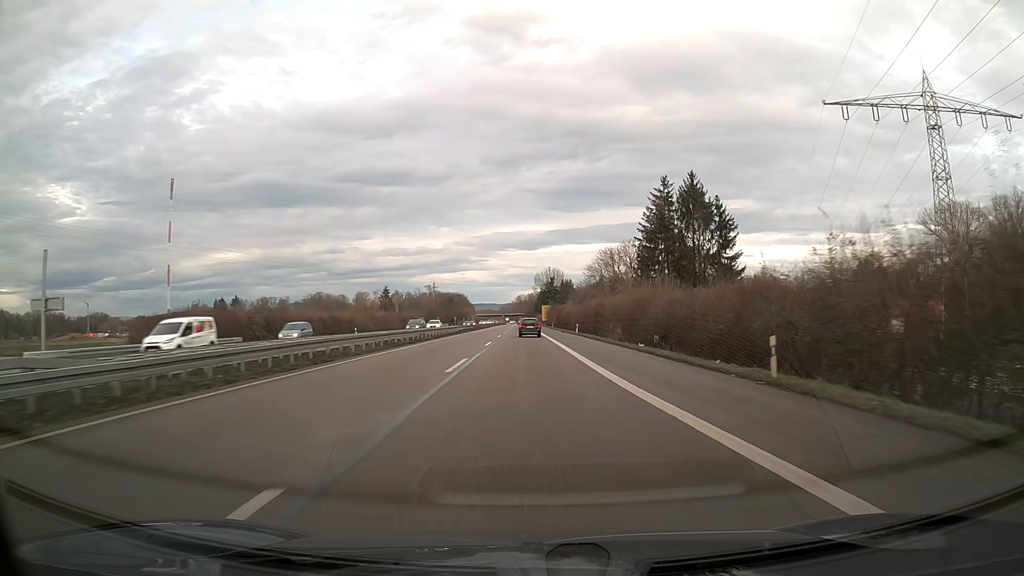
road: trunk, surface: asphalt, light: Day
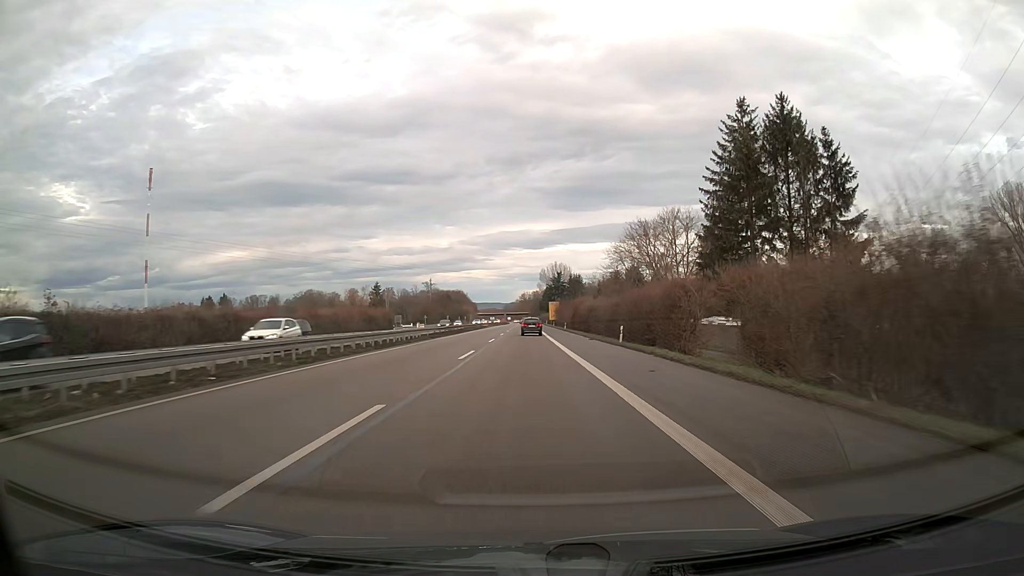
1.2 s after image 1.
(-0.1, +31.7) m; 0°
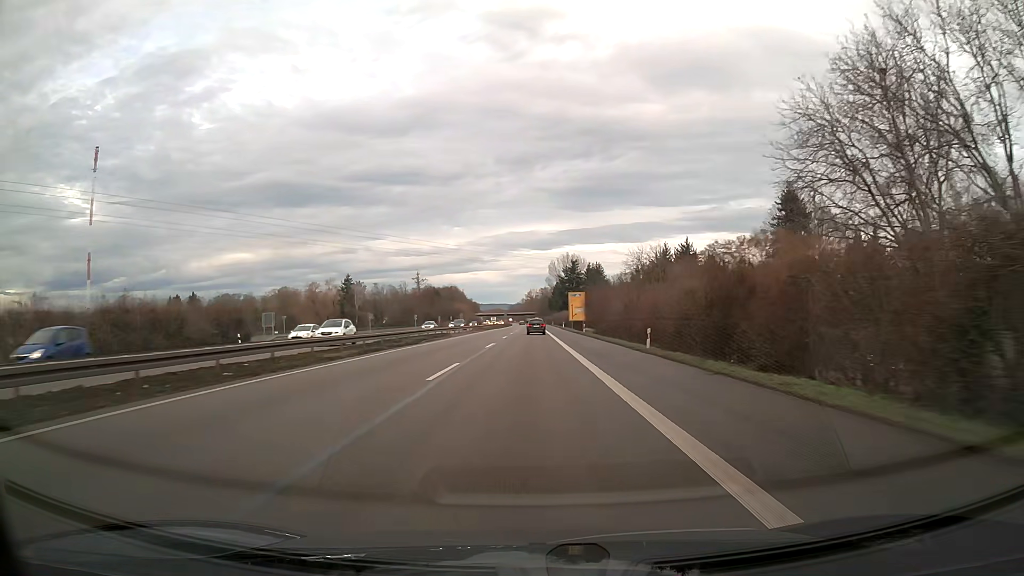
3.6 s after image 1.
(-0.4, +63.3) m; -1°
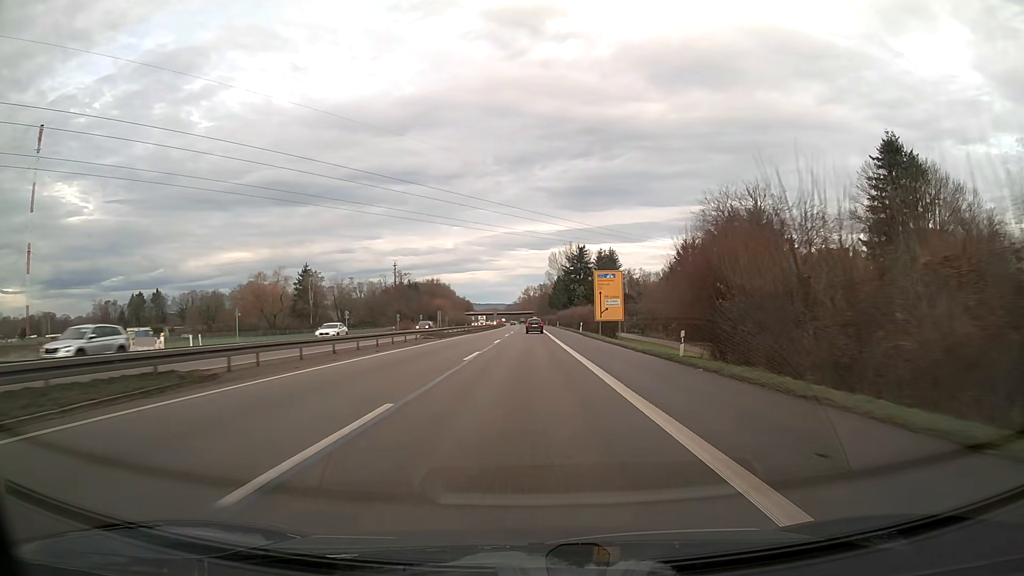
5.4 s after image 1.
(+0.1, +47.5) m; 0°
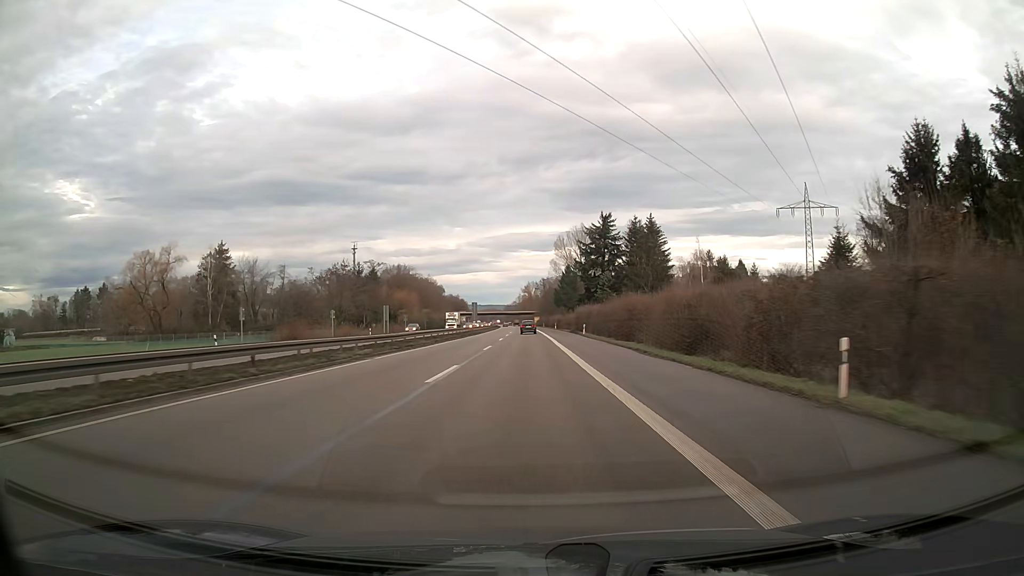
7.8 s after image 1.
(0.0, +63.3) m; 0°
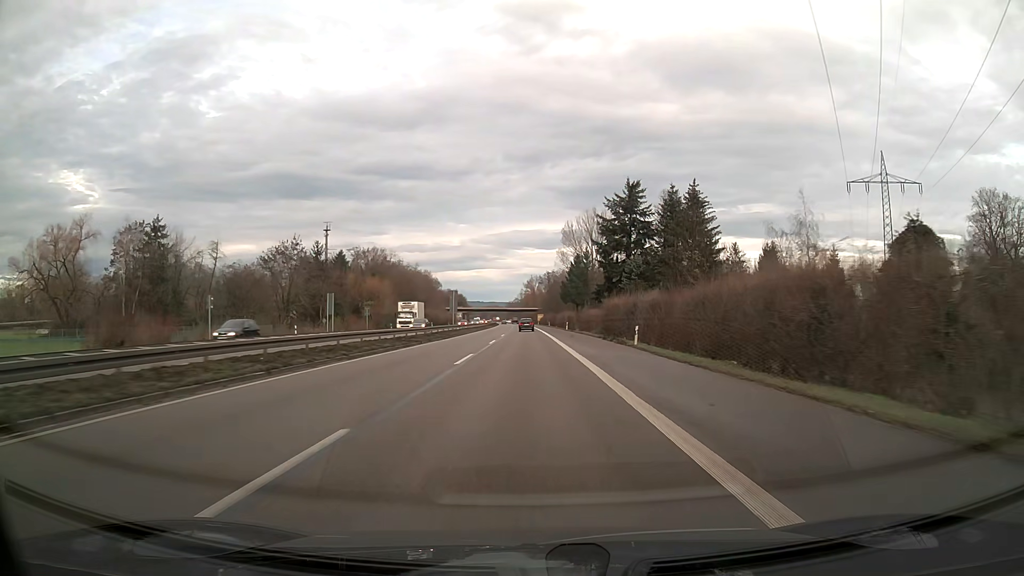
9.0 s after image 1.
(-0.1, +31.6) m; 0°
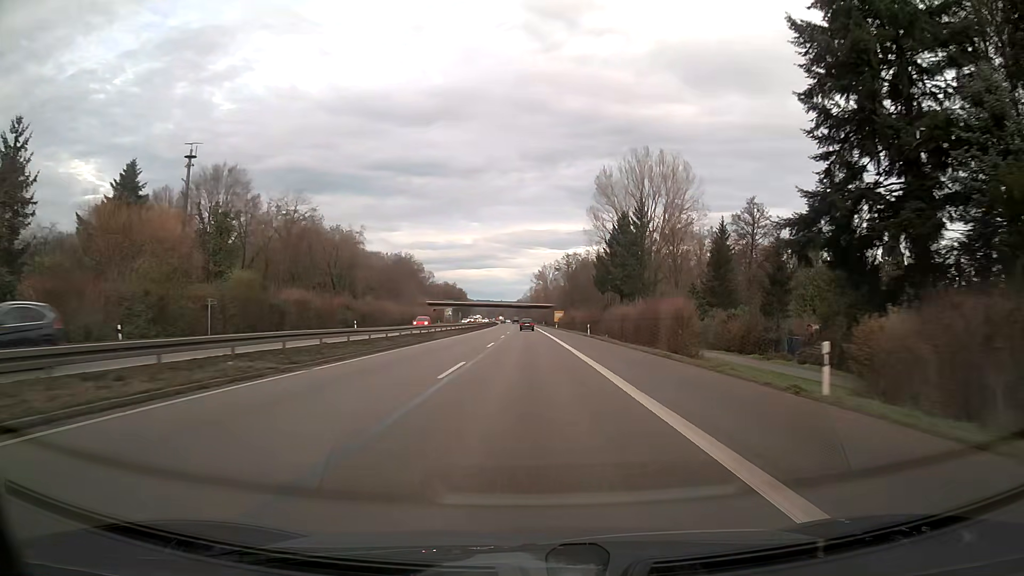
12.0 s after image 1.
(-0.5, +79.0) m; -1°
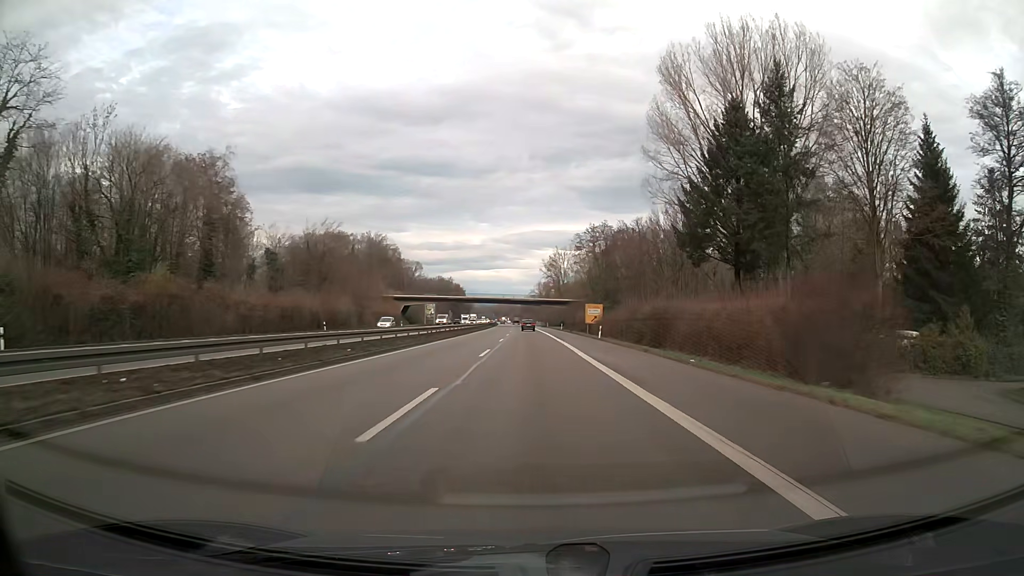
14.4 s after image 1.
(-0.4, +63.1) m; -1°
(0, +10) (0, +20) (0, +30) (0, +40) (0, +50) (0, +60) (-1, +70) (-1, +80) (-1, +90) (-1, +100) m
